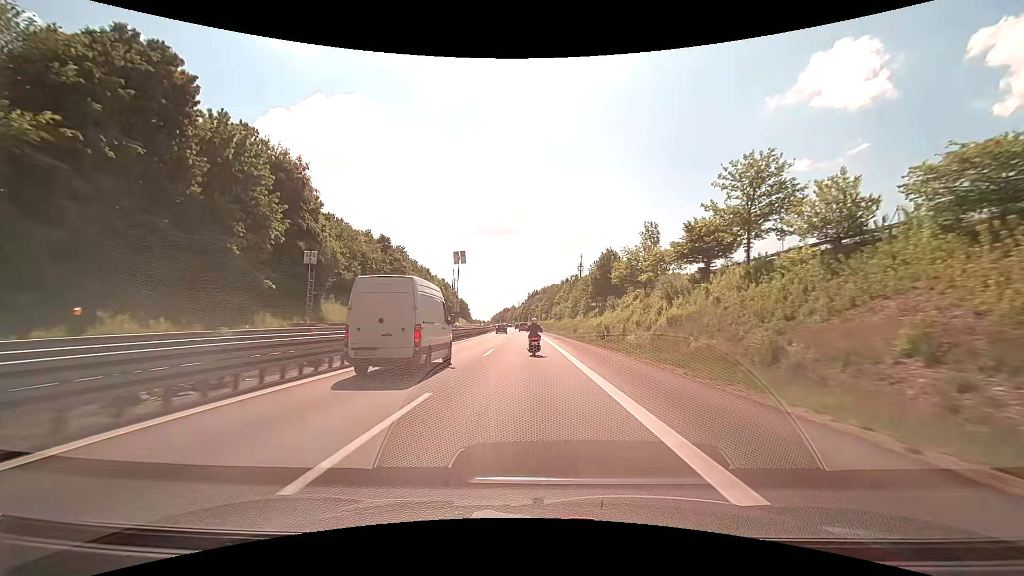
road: motorway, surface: asphalt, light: Day
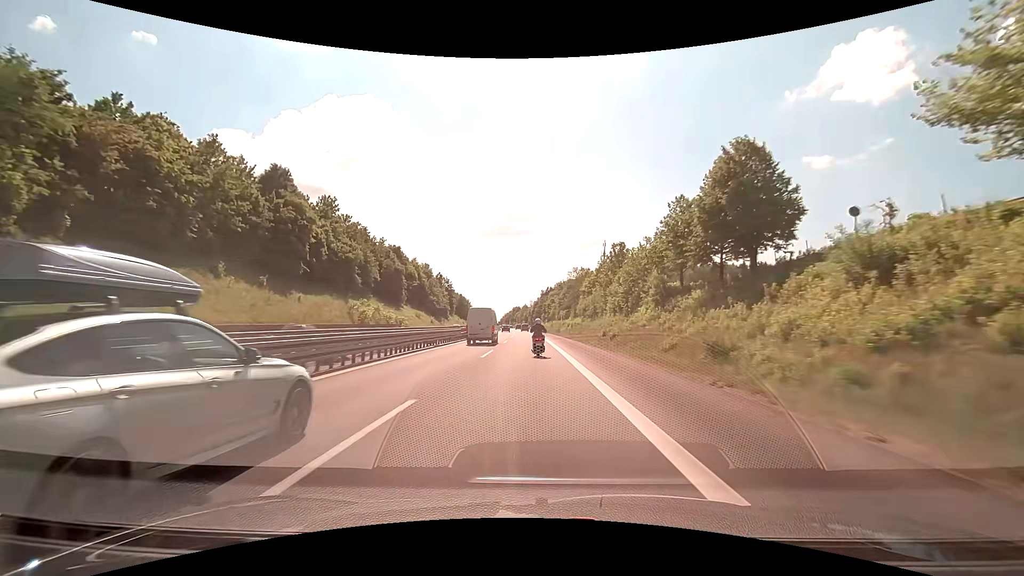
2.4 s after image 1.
(-0.9, +55.1) m; -2°
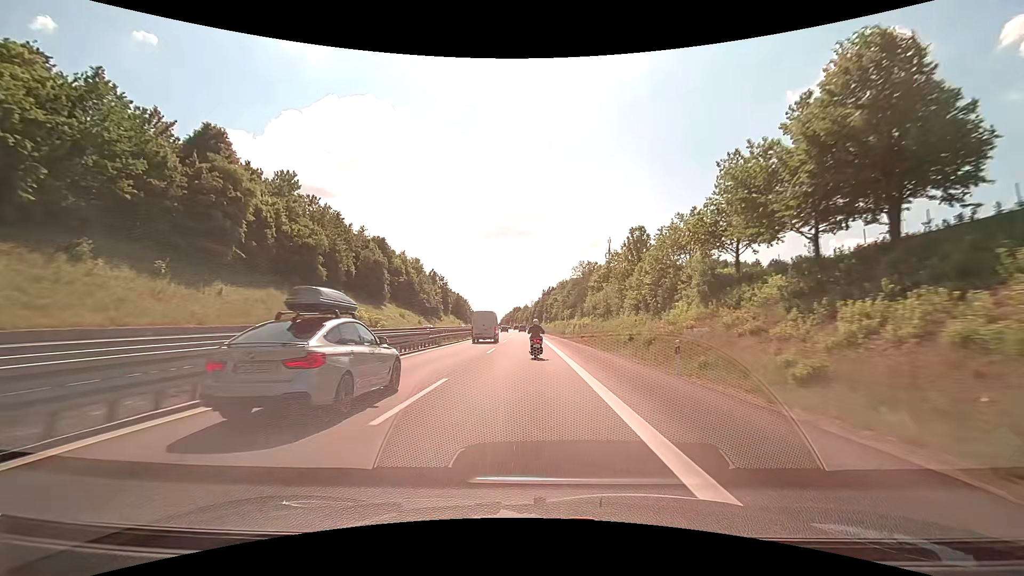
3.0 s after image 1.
(0.0, +14.2) m; 0°
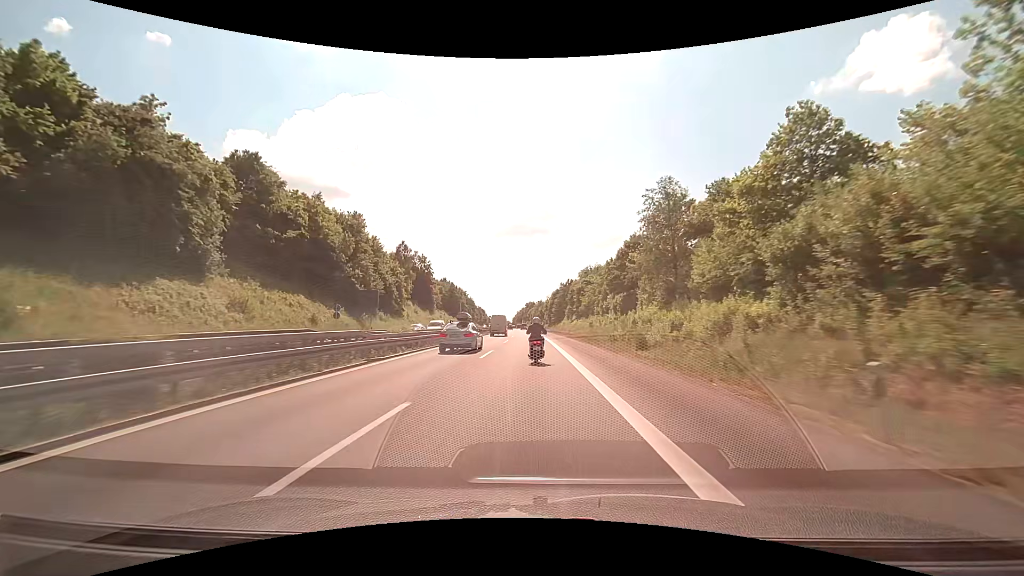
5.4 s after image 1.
(-0.8, +58.6) m; -2°
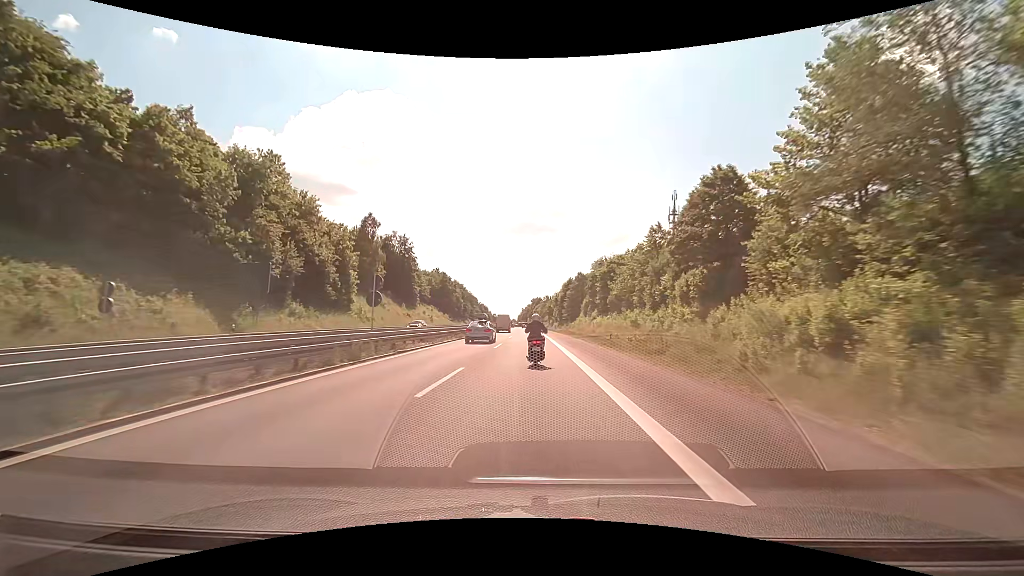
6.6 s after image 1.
(-0.1, +29.7) m; -1°
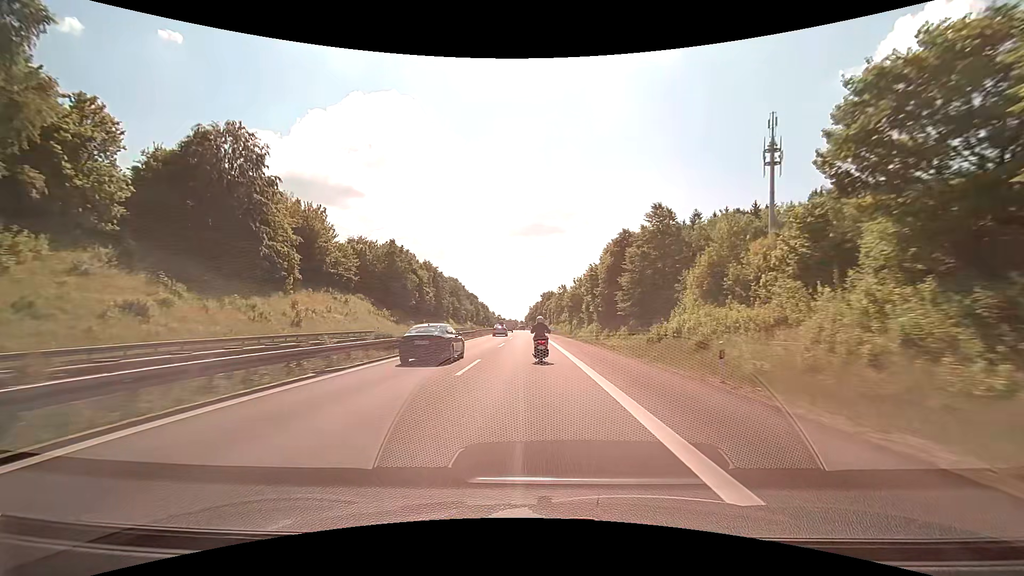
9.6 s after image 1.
(-0.8, +67.6) m; -1°
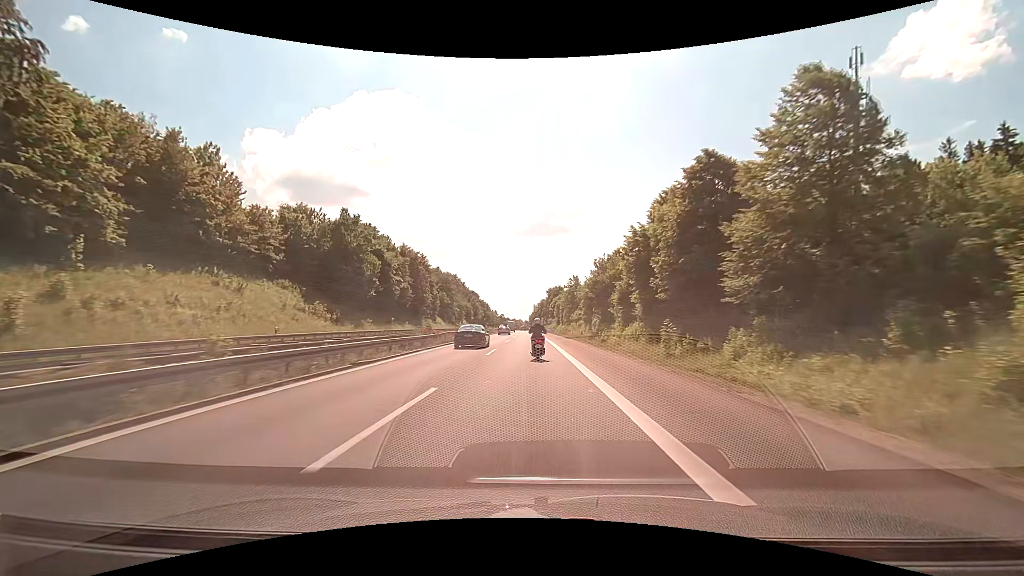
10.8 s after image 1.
(-0.2, +26.7) m; -1°
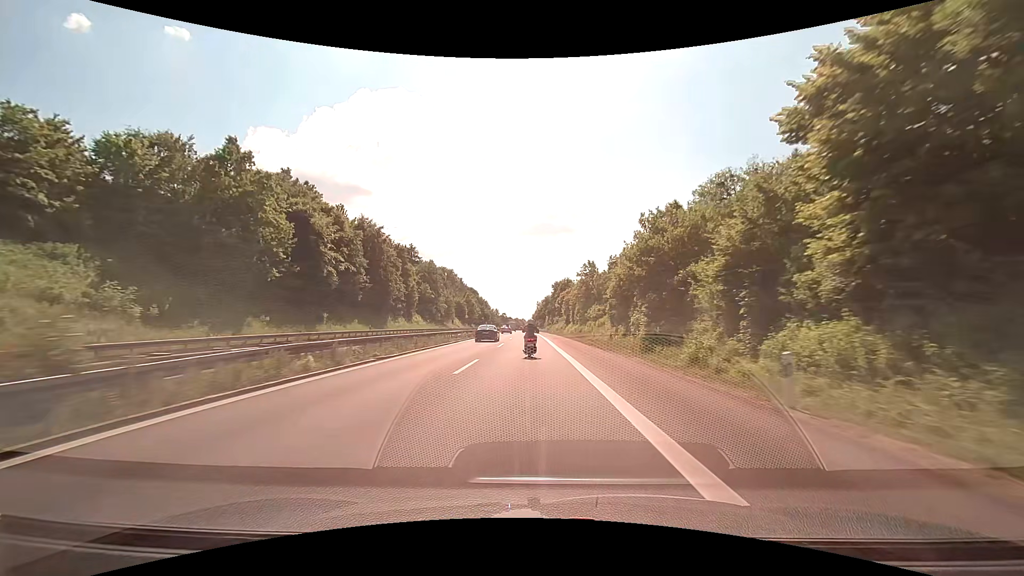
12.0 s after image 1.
(-0.1, +27.2) m; 0°
(0, +10) (0, +20) (0, +30) (0, +40) (-1, +50) (-1, +60) (-1, +70) (-1, +80) (-2, +90) (-2, +100) m
